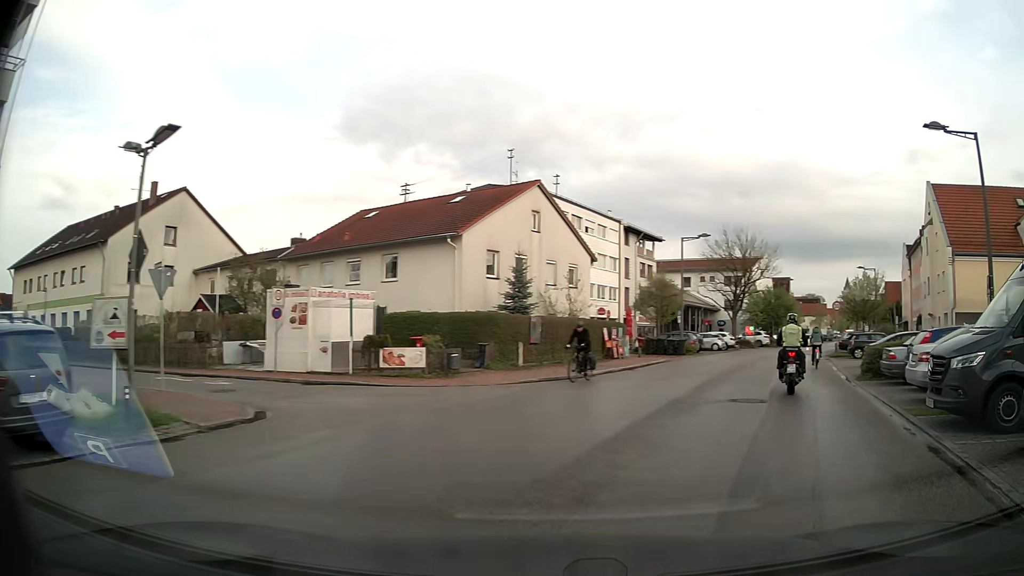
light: Day
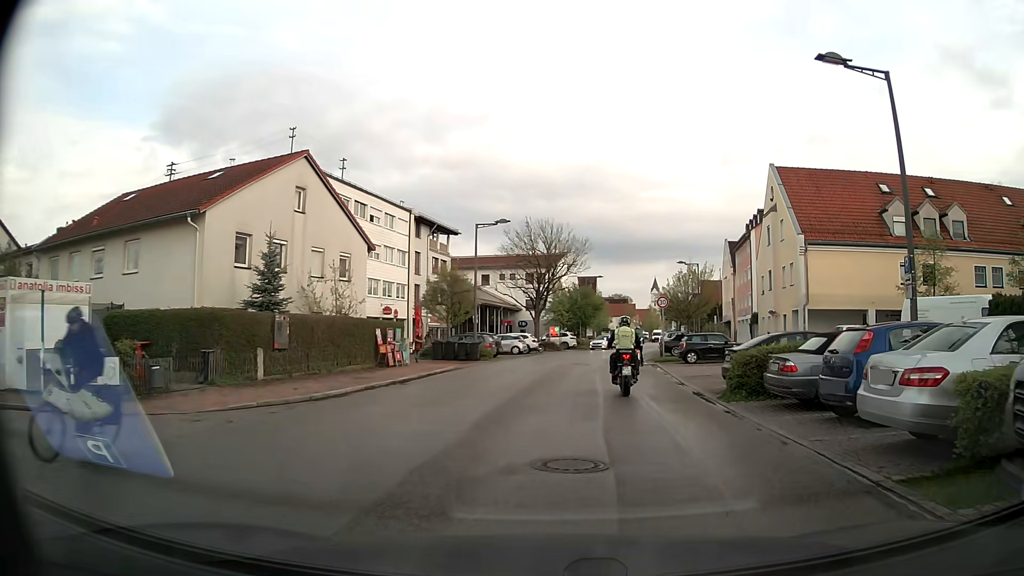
(+1.2, +6.5) m; +16°
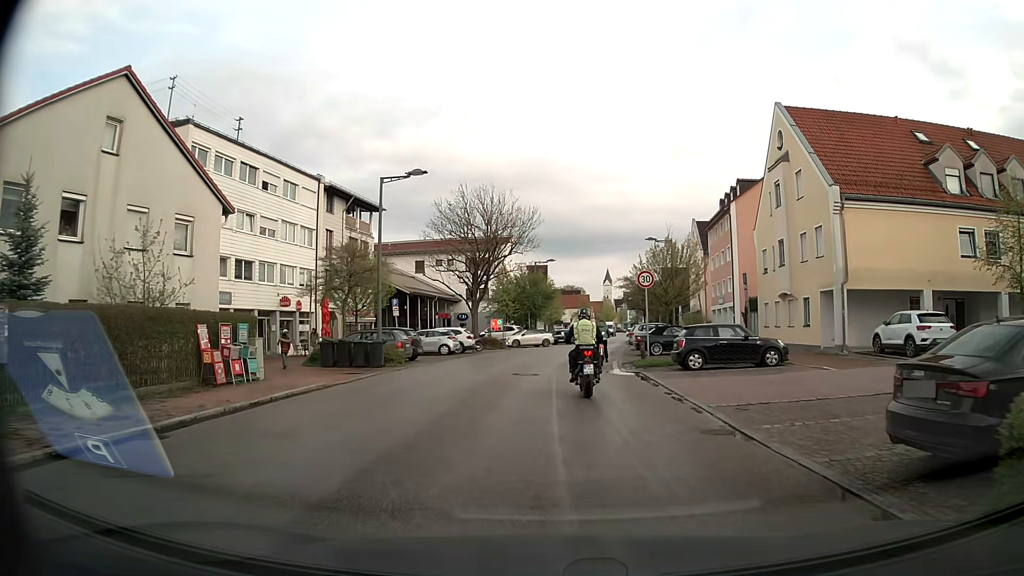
(+0.7, +11.1) m; +4°
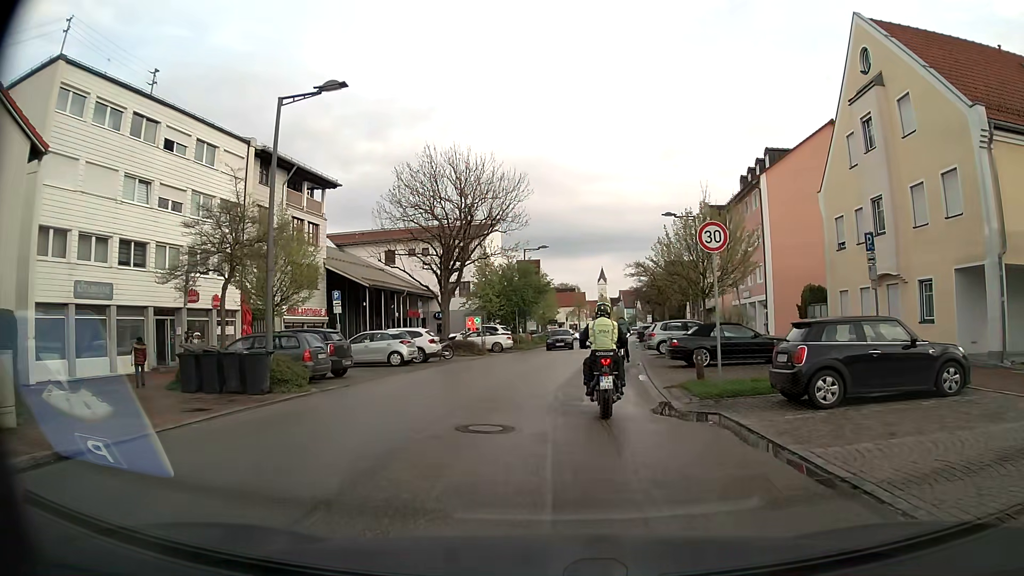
(+0.2, +10.6) m; +1°
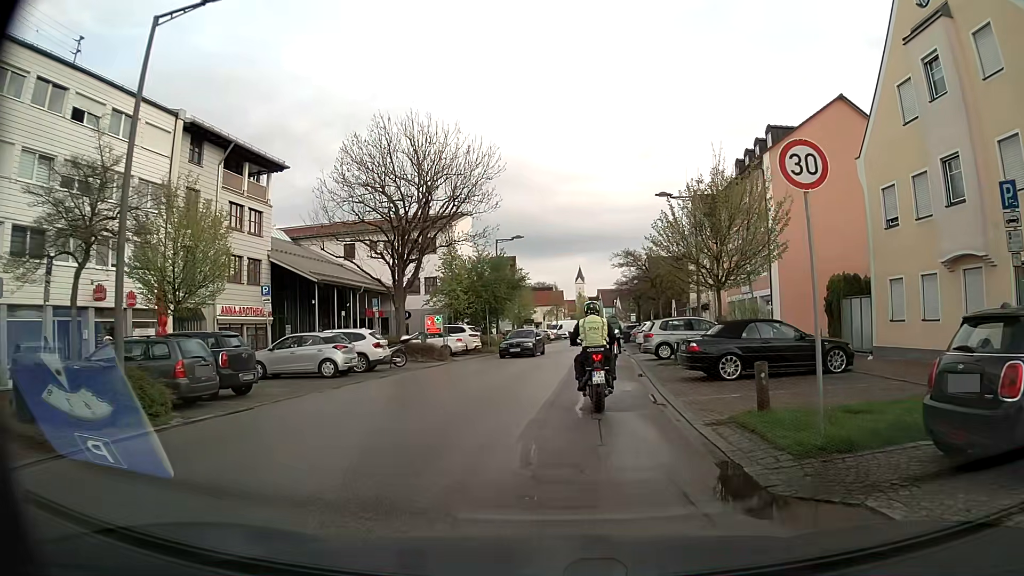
(+0.1, +5.8) m; +2°
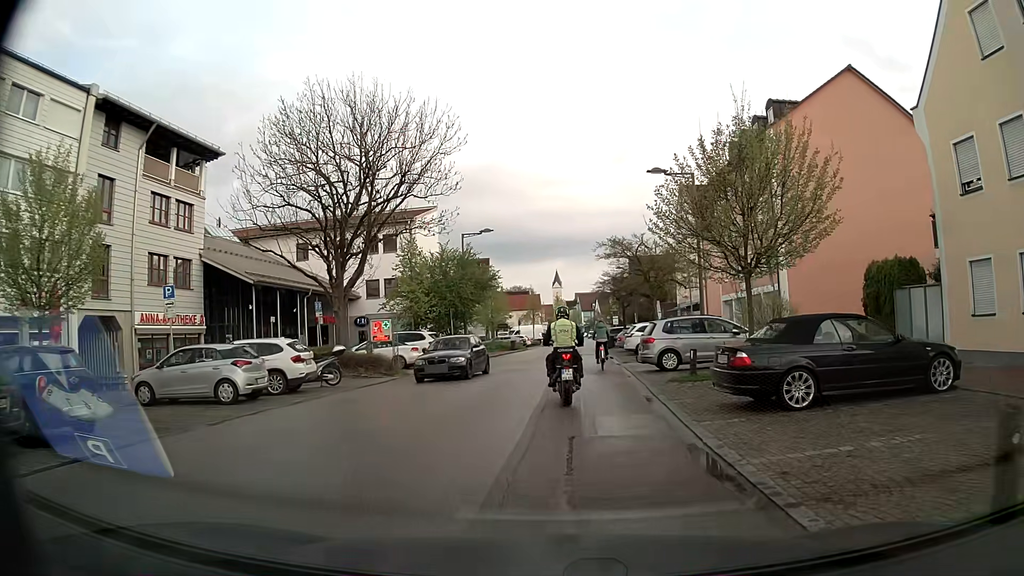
(+0.2, +5.8) m; +2°
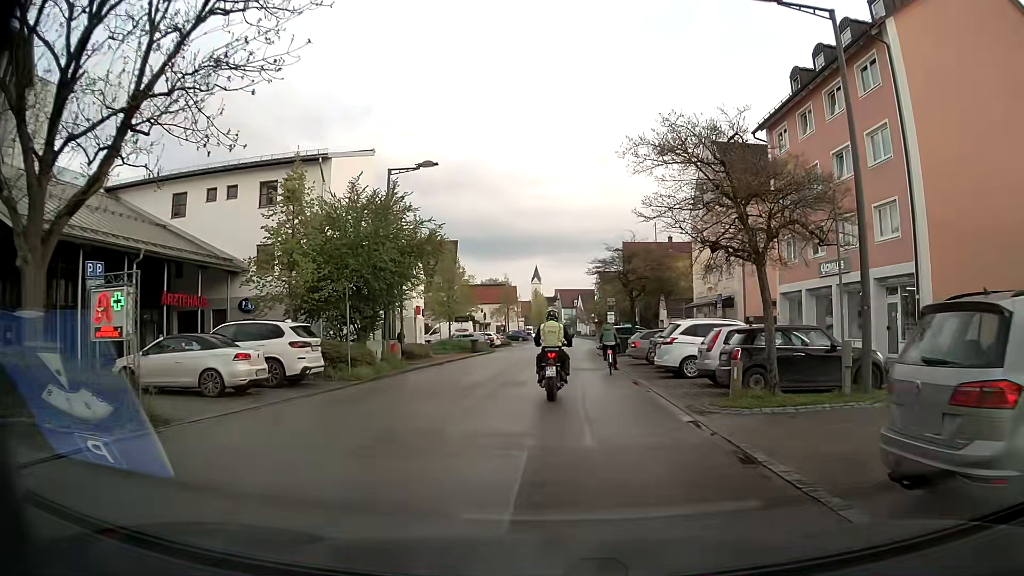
(0.0, +16.5) m; +1°
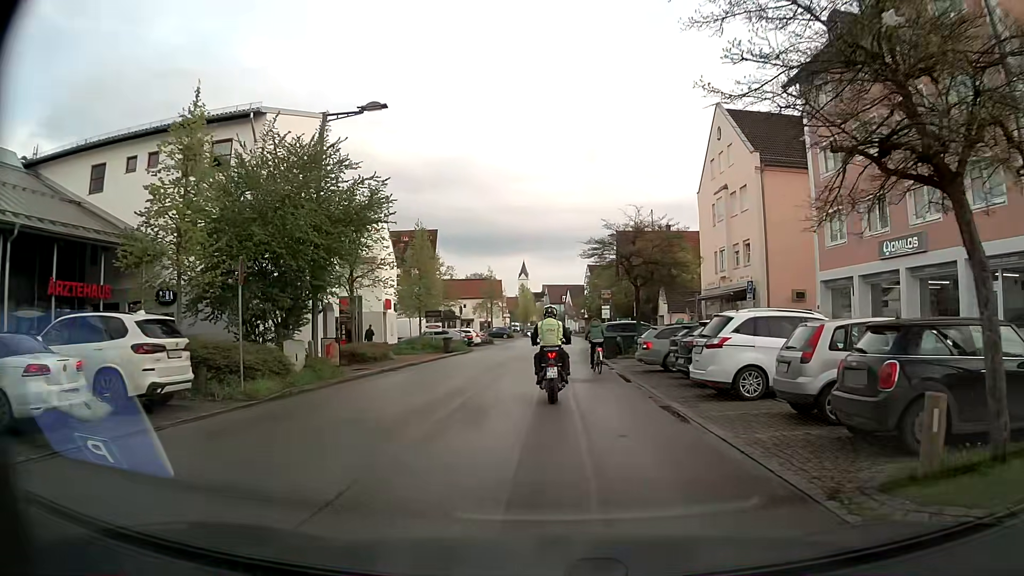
(+0.1, +6.8) m; +2°
(0, +10) (0, +20) (0, +30) (0, +40) (0, +50) (+1, +60) (0, +70) (0, +80) (-1, +90) (0, +100) m
